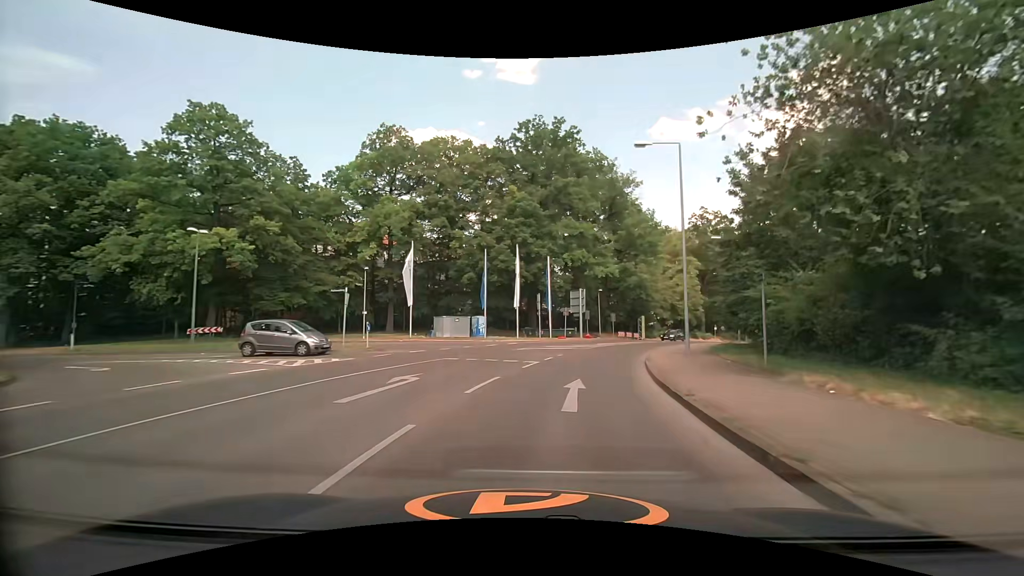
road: tertiary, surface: asphalt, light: Day
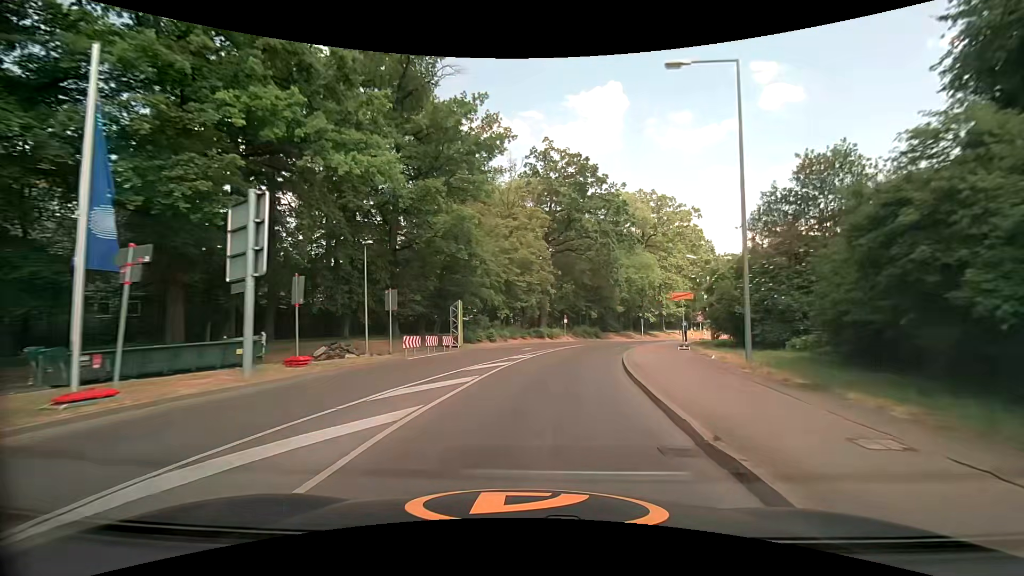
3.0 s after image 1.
(+7.0, +35.3) m; +22°
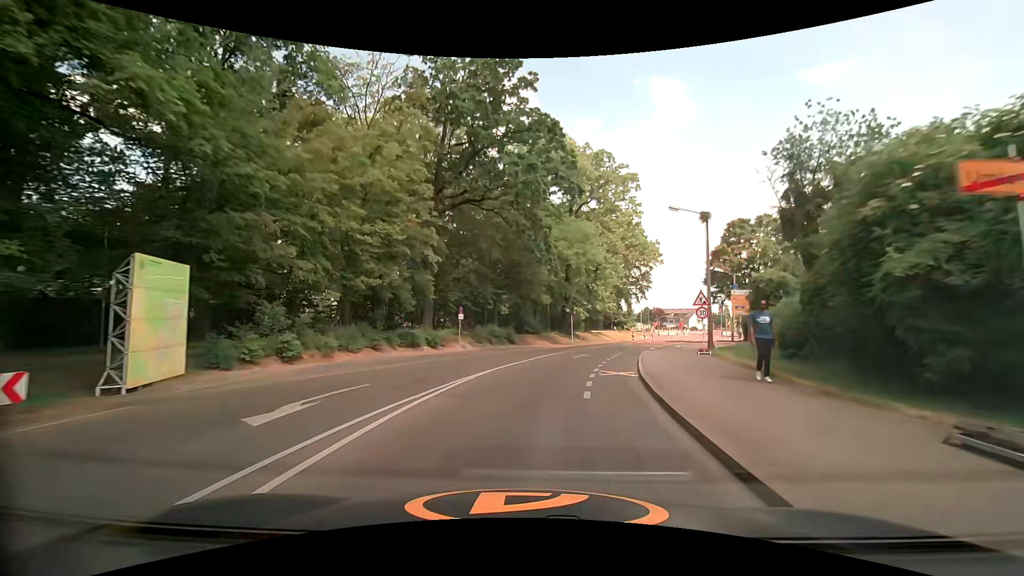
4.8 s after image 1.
(+2.1, +21.6) m; +10°
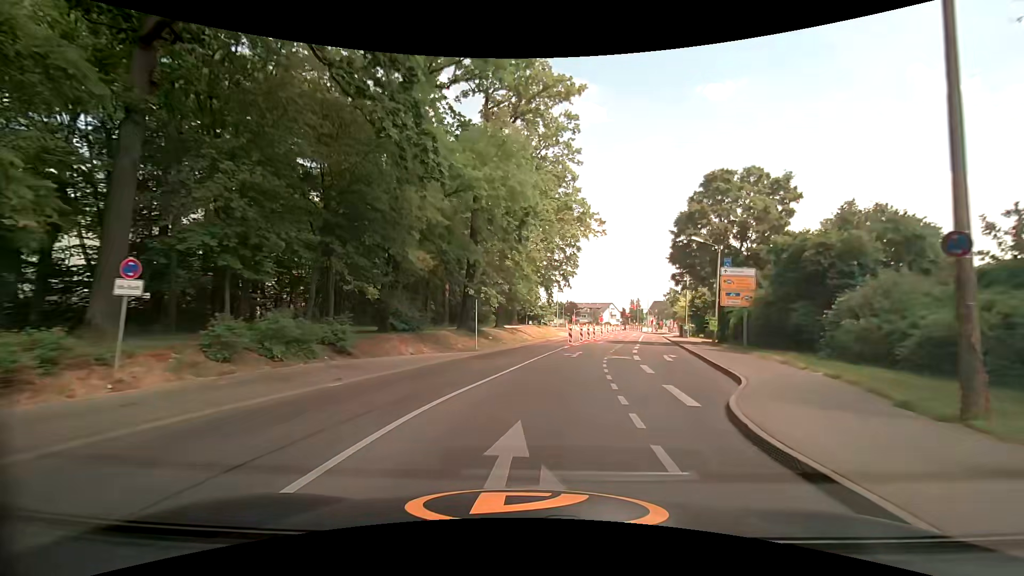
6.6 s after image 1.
(+2.0, +20.5) m; +10°
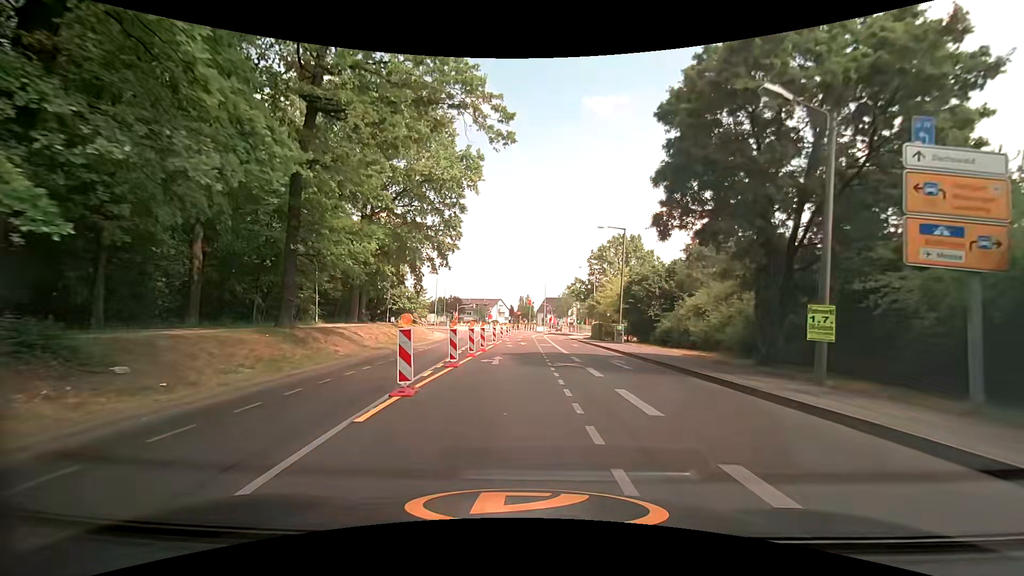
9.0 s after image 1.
(+3.1, +25.0) m; +14°
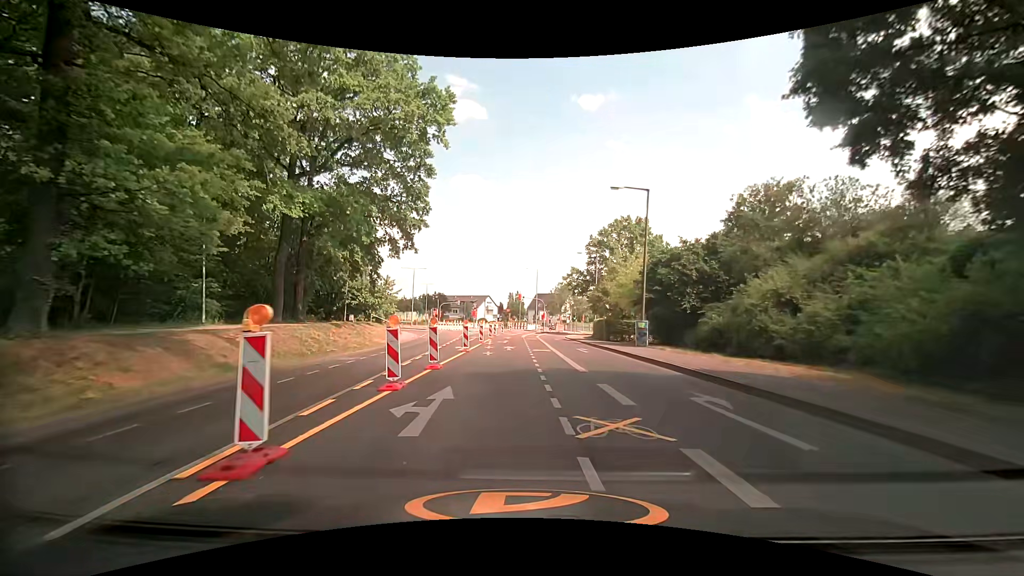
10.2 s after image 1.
(+0.1, +11.7) m; +1°
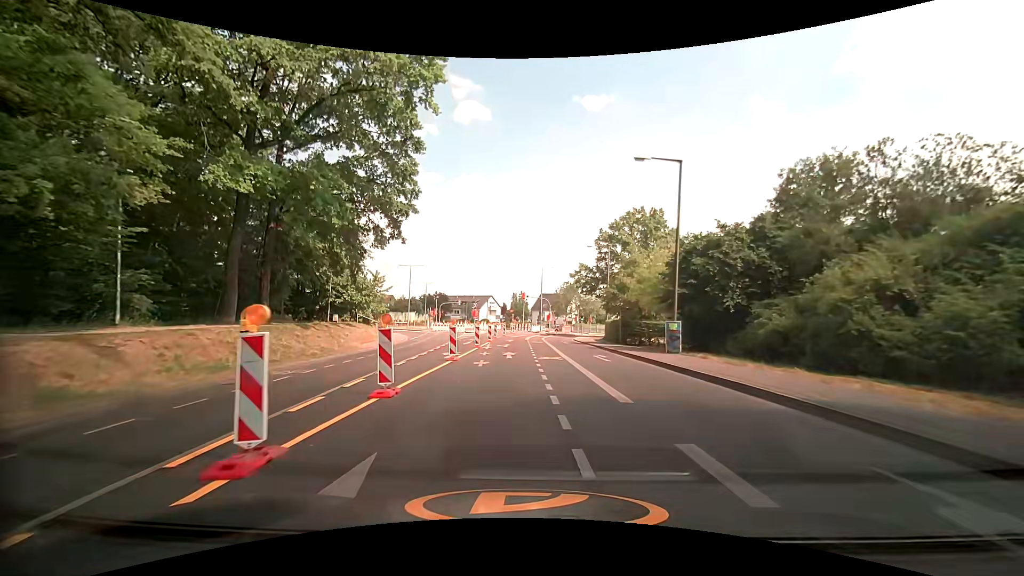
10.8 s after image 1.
(0.0, +5.7) m; 0°
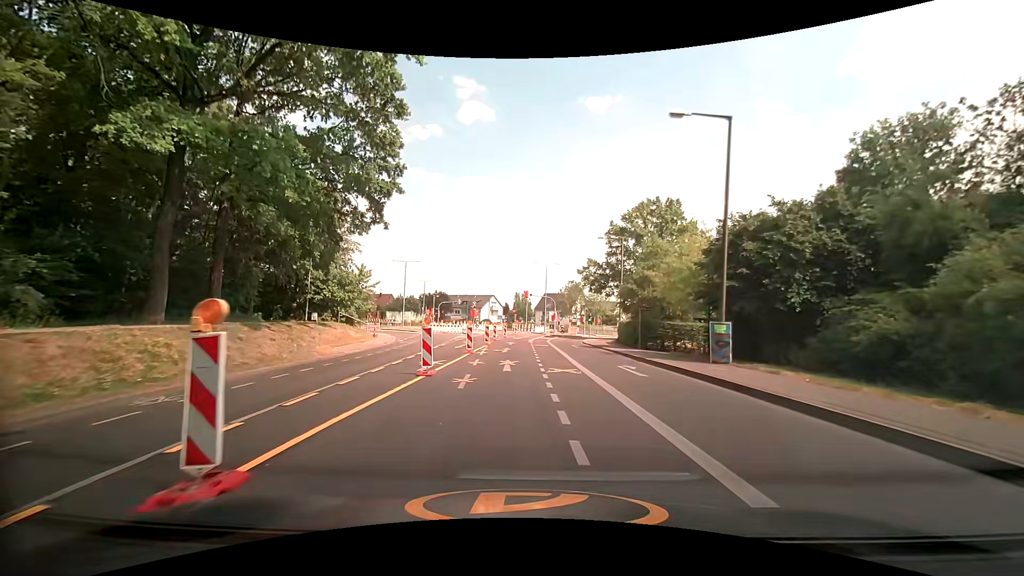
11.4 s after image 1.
(0.0, +5.5) m; -1°
(0, +10) (0, +20) (0, +30) (0, +40) (0, +50) (+1, +60) (+1, +70) (0, +80) (-2, +90) (-7, +98) m
